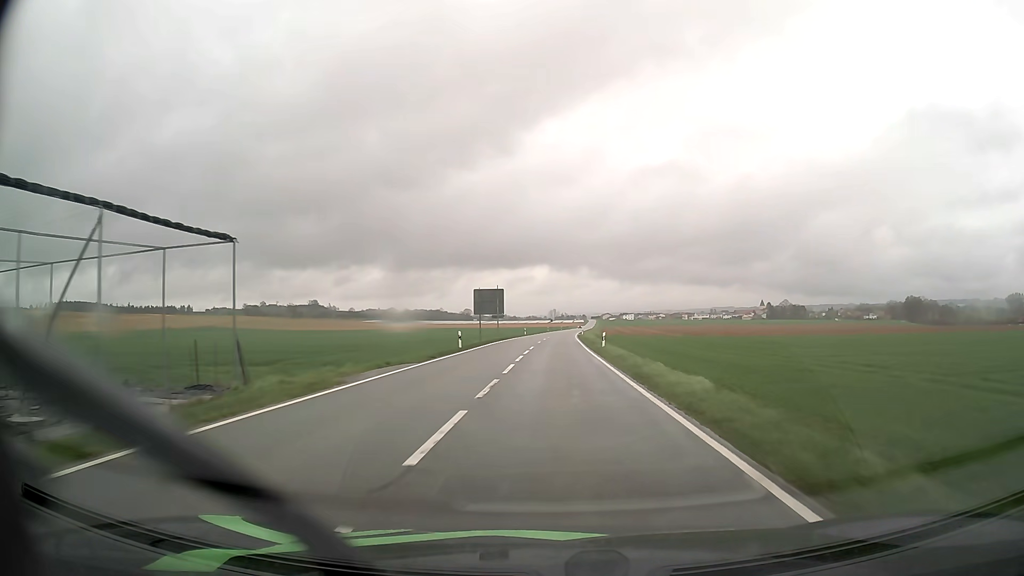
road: tertiary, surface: asphalt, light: Day
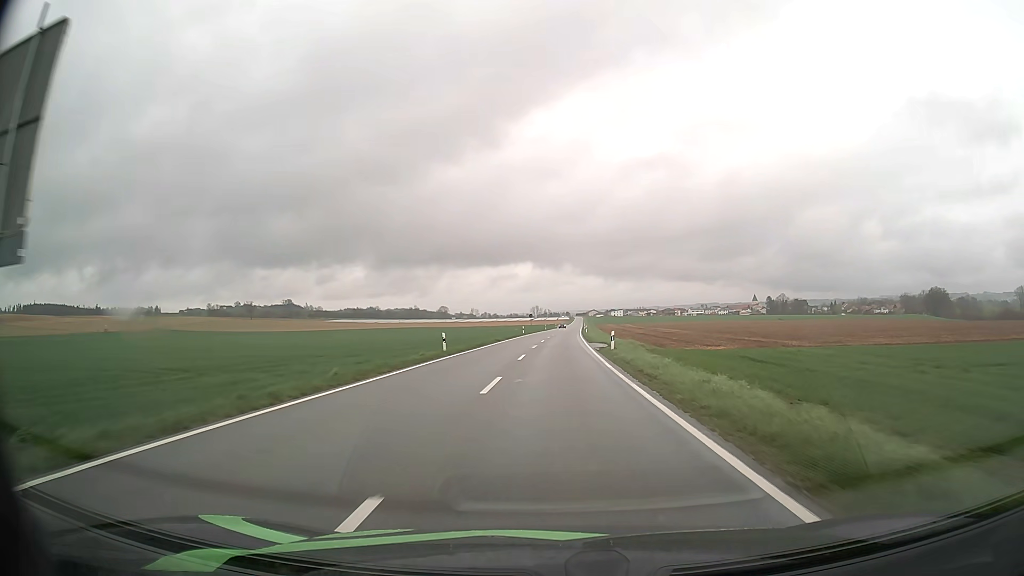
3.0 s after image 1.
(+0.9, +61.6) m; +2°
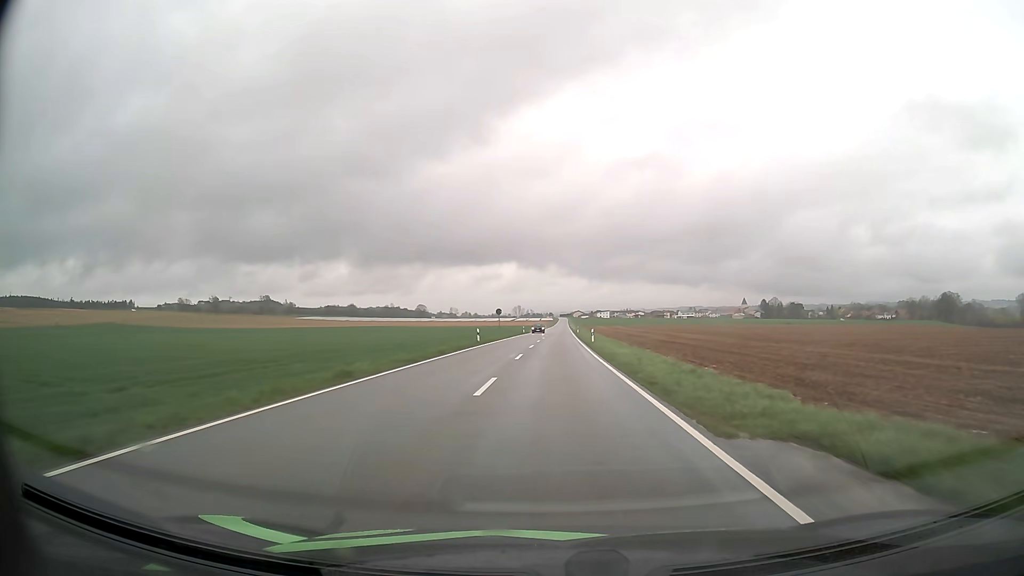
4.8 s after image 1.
(+0.4, +37.8) m; +1°
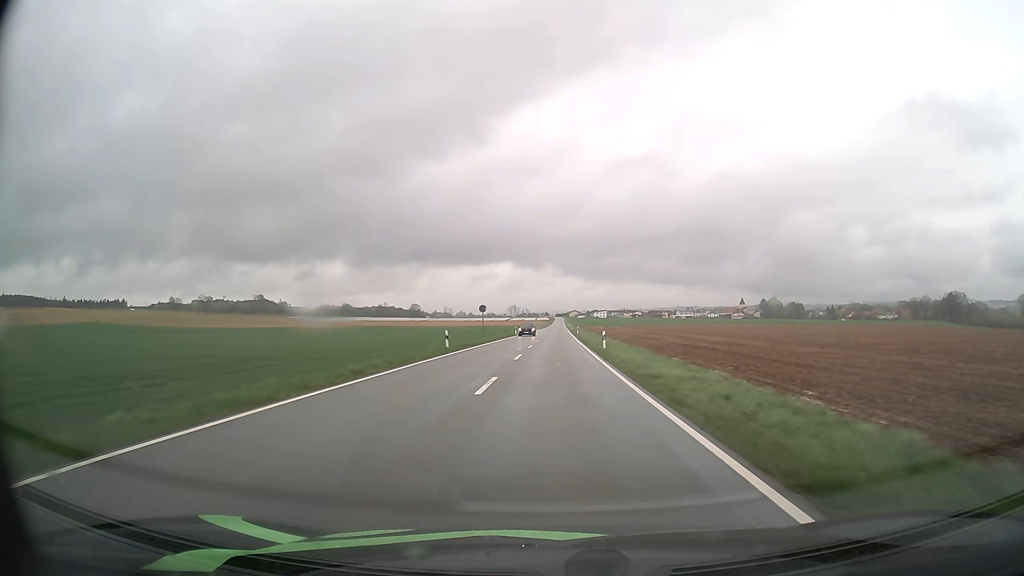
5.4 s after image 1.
(+0.1, +12.7) m; 0°
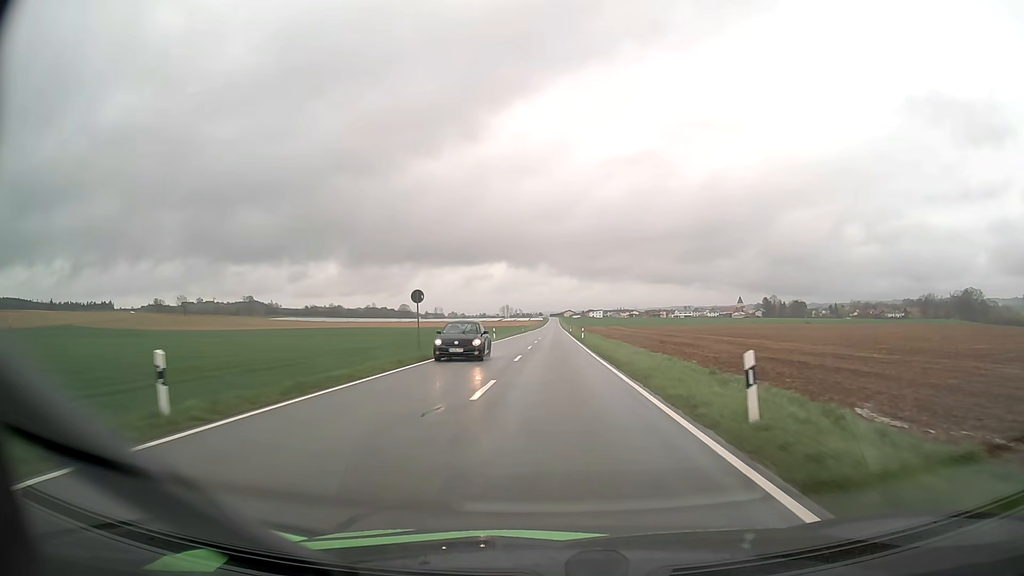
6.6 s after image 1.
(+0.1, +25.4) m; +1°
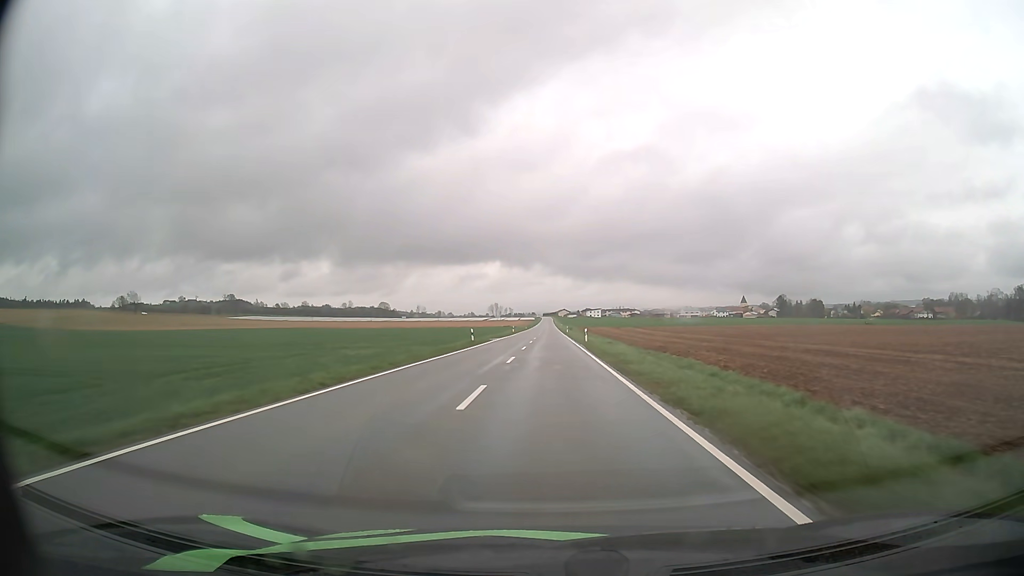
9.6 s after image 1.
(+0.6, +63.9) m; +1°
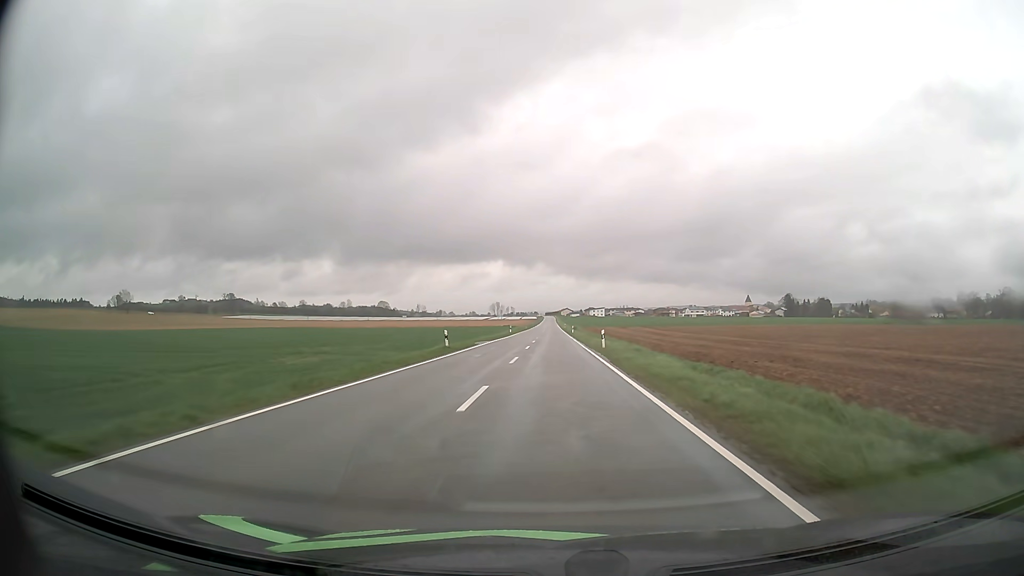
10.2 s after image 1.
(0.0, +12.9) m; 0°
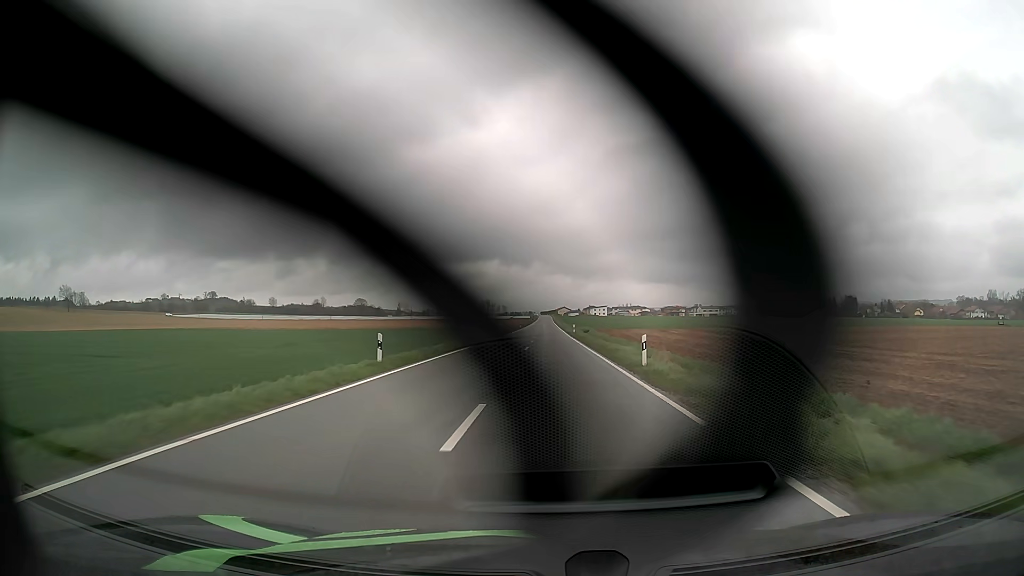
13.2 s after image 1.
(0.0, +65.7) m; 0°
(0, +10) (0, +20) (0, +30) (0, +40) (0, +50) (0, +60) (0, +70) (0, +80) (0, +90) (0, +100) m
